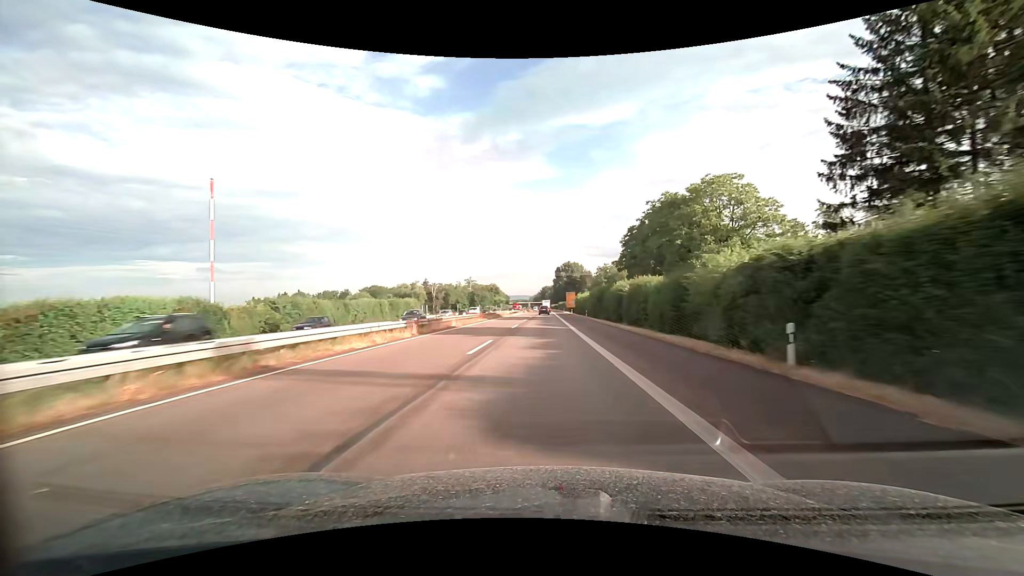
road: trunk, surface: asphalt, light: Day
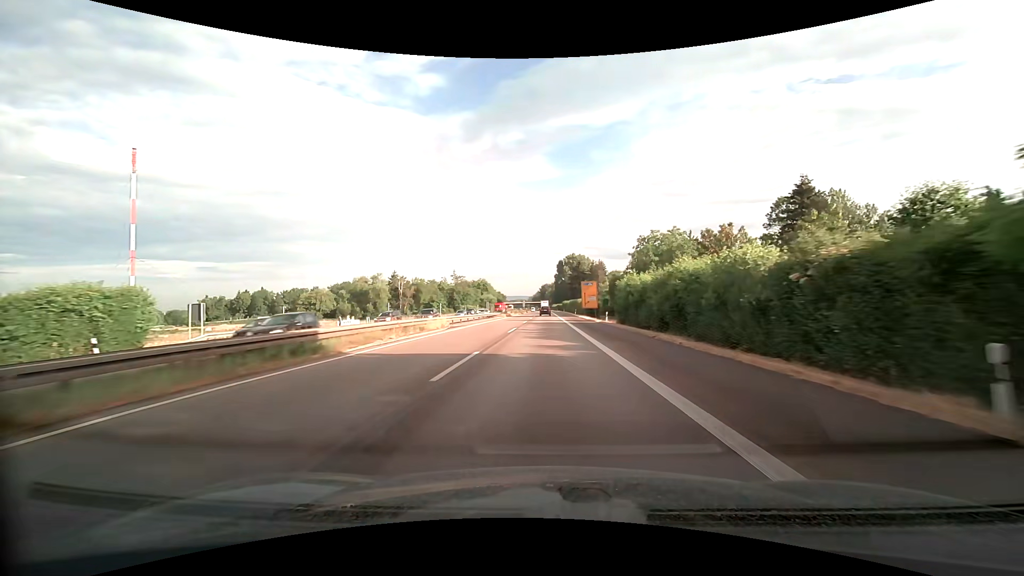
(0.0, +60.8) m; 0°
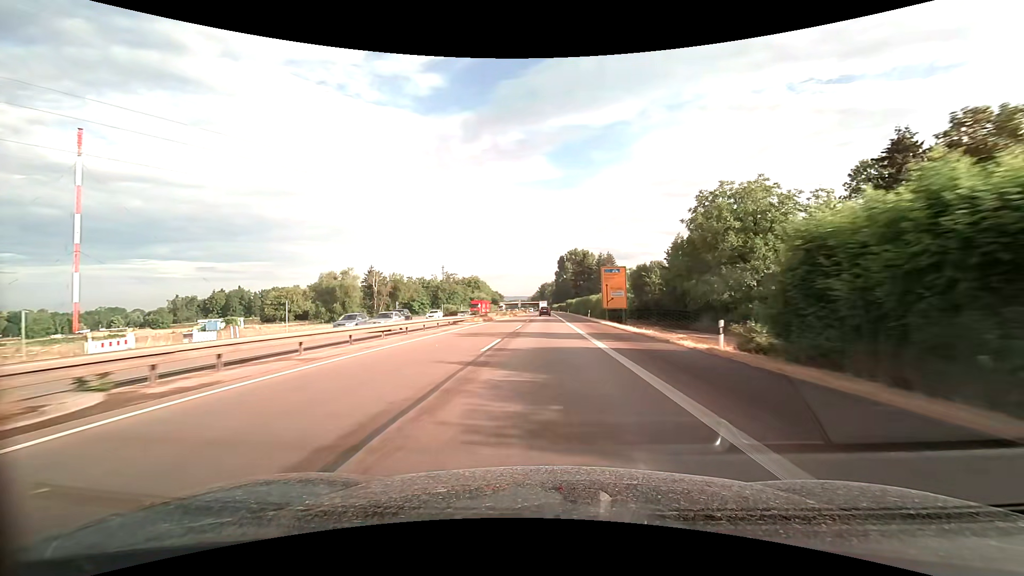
(0.0, +30.4) m; 0°
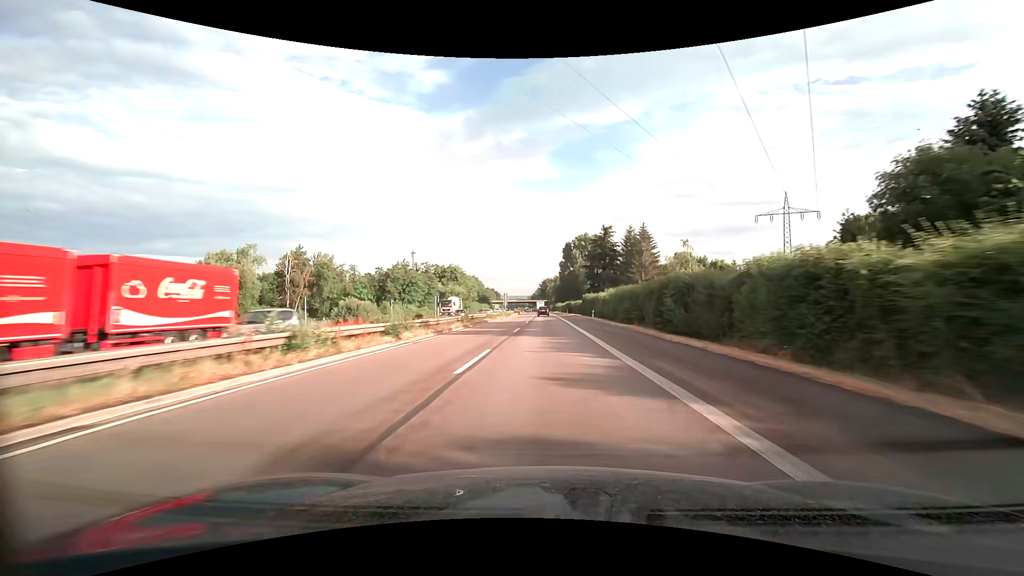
(-0.1, +60.7) m; 0°
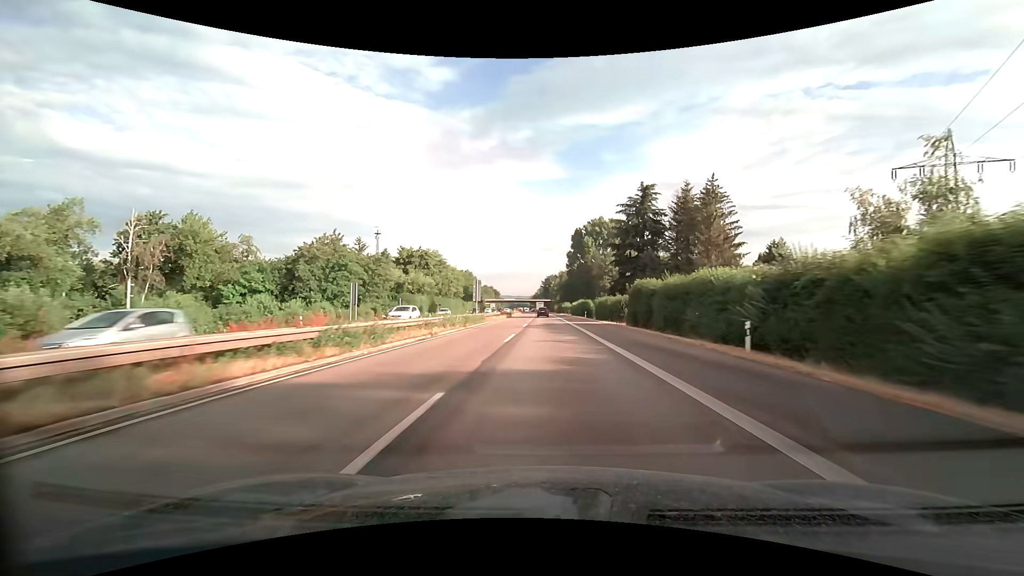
(-0.1, +45.4) m; 0°
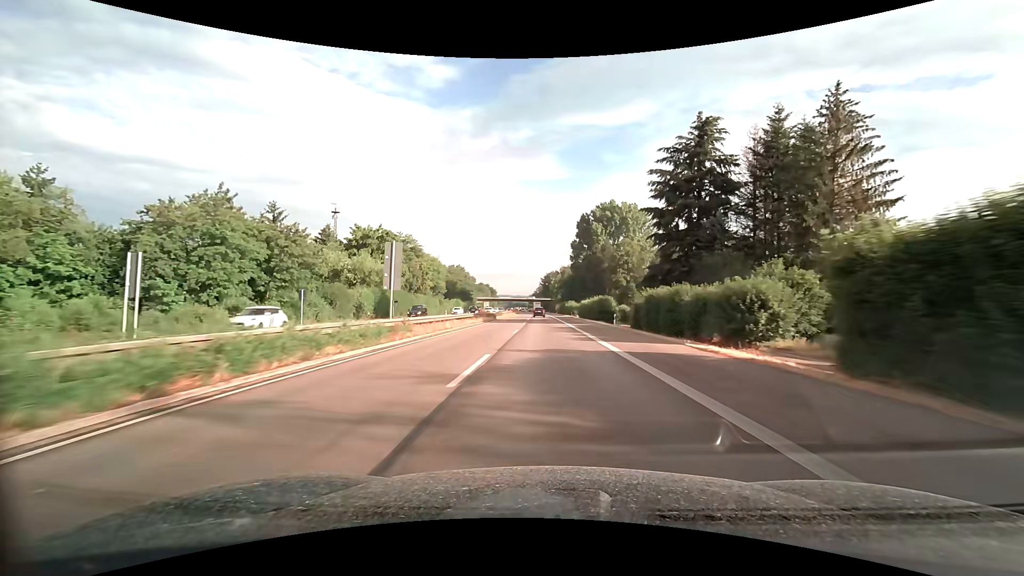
(0.0, +30.3) m; 0°
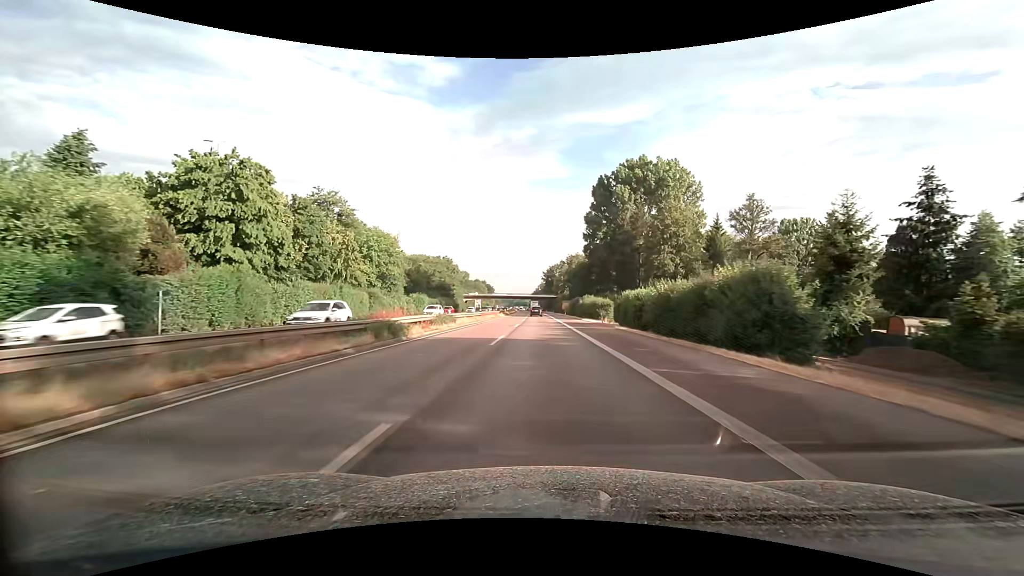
(0.0, +45.5) m; 0°
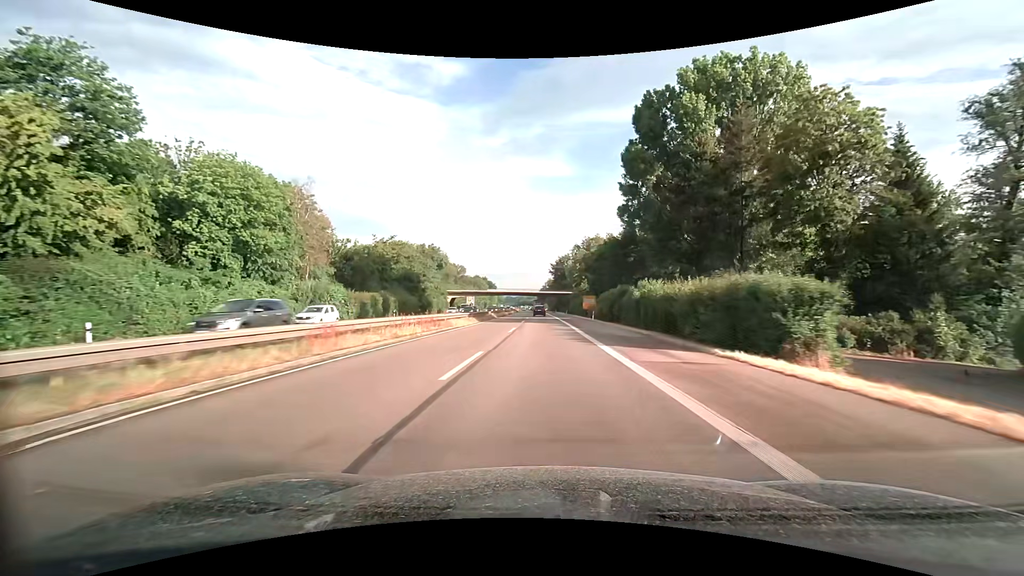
(-0.3, +45.5) m; -1°
(0, +10) (0, +20) (0, +30) (0, +40) (0, +50) (0, +60) (-1, +70) (-1, +80) (-1, +90) (-1, +100) m
